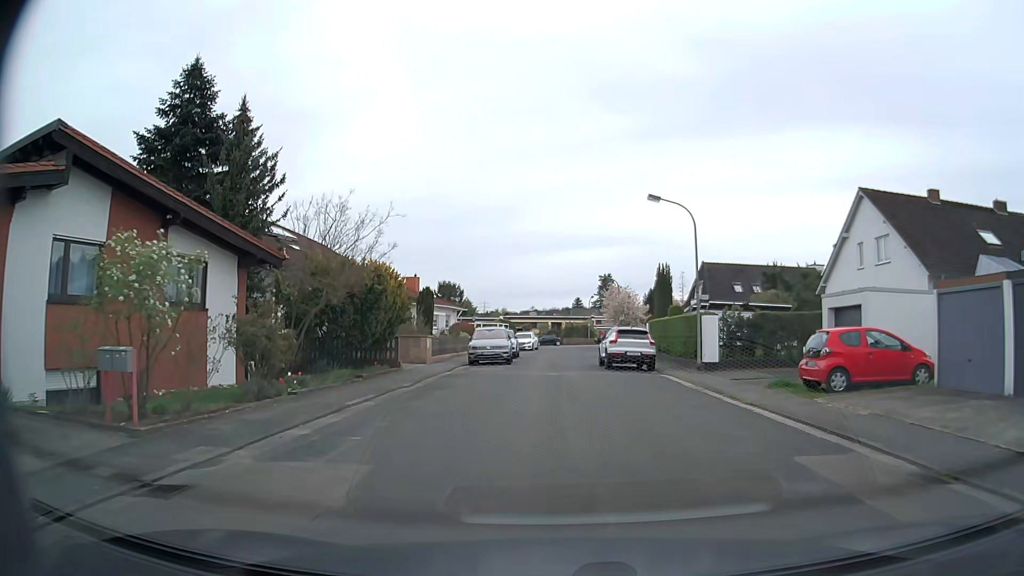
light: Day
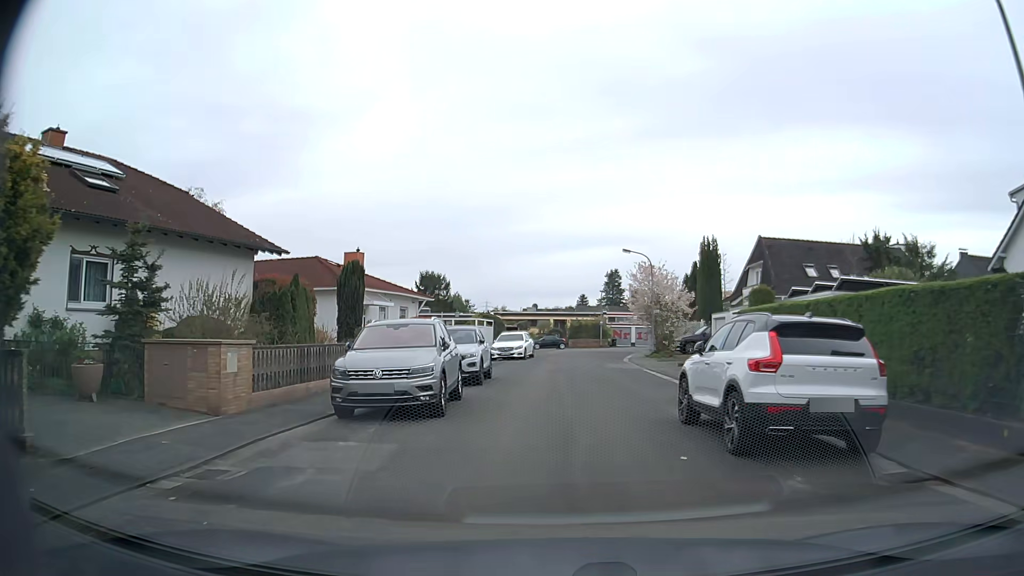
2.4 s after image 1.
(+0.1, +18.2) m; +1°
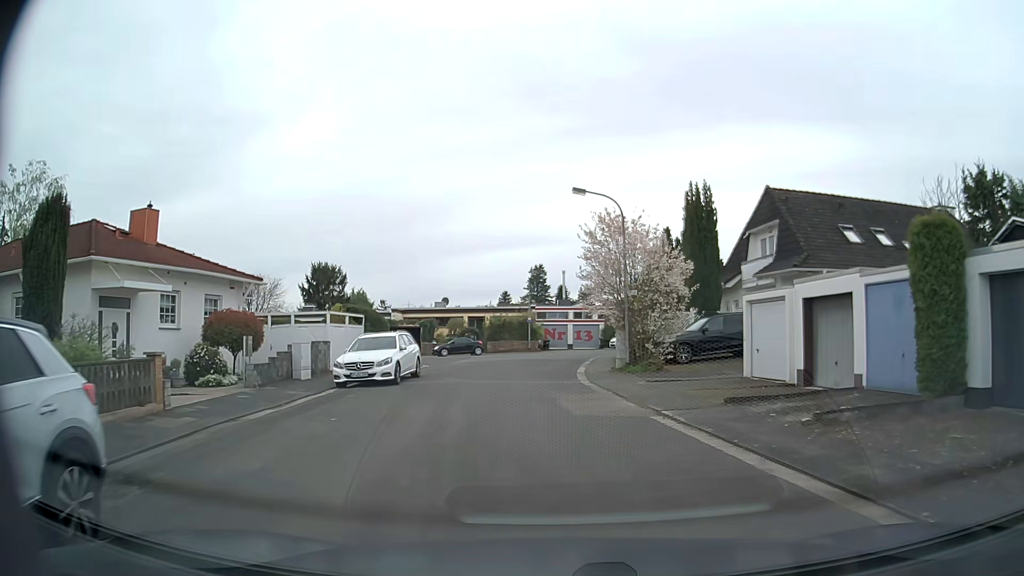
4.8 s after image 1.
(+0.4, +16.6) m; +6°
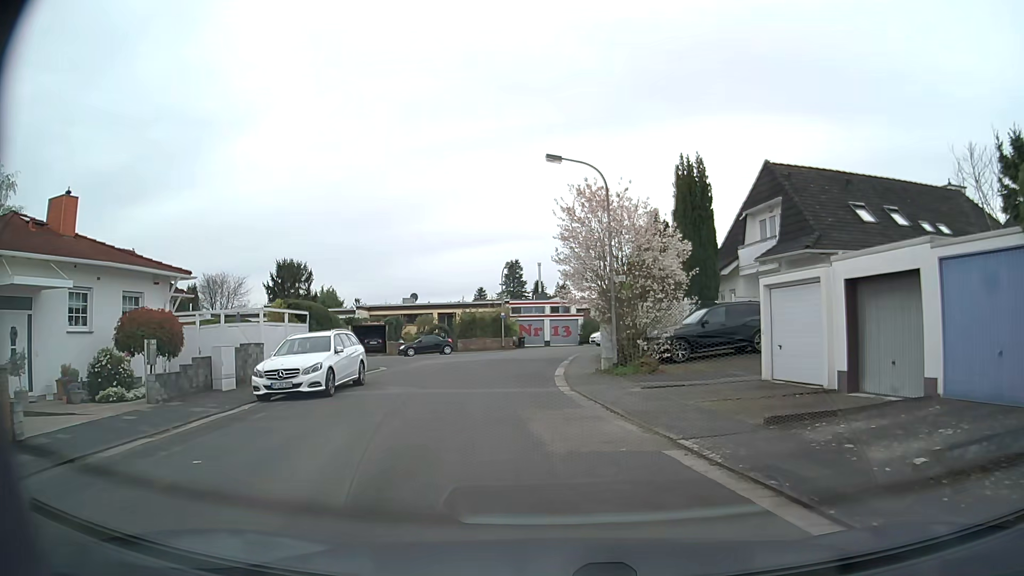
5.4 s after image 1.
(+0.1, +3.9) m; +2°
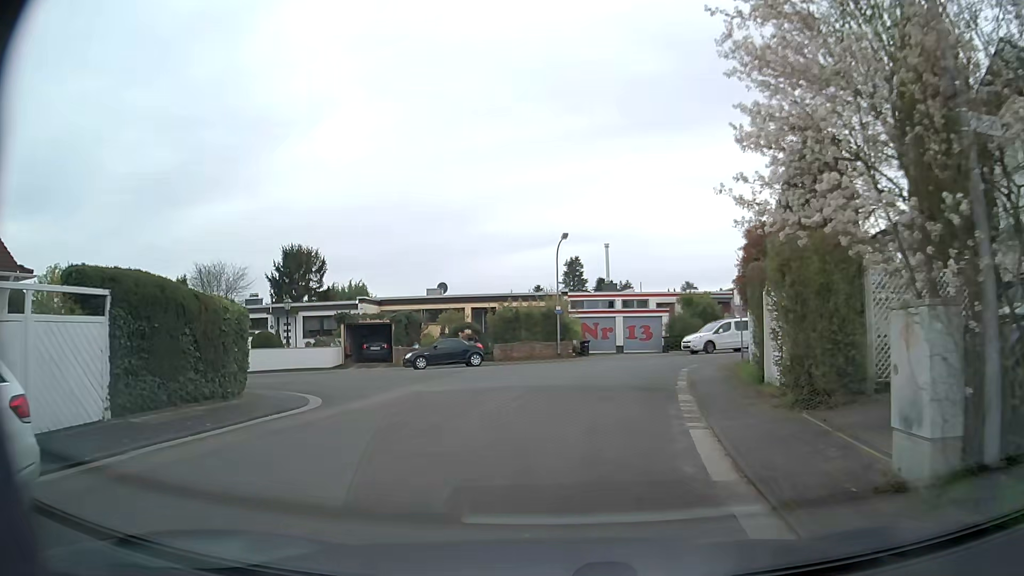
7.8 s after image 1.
(-0.8, +14.8) m; -5°
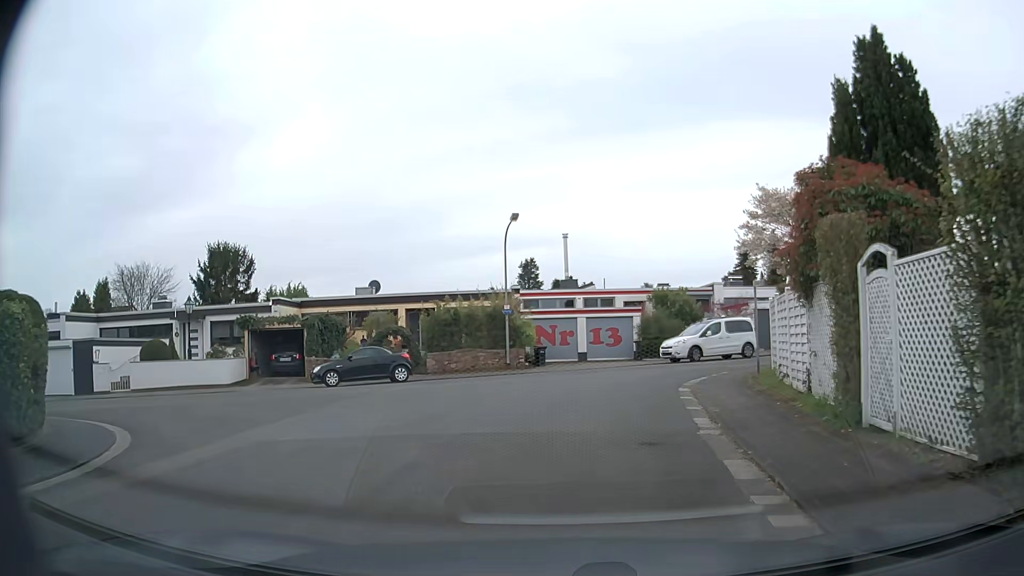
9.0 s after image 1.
(+0.2, +6.8) m; +3°
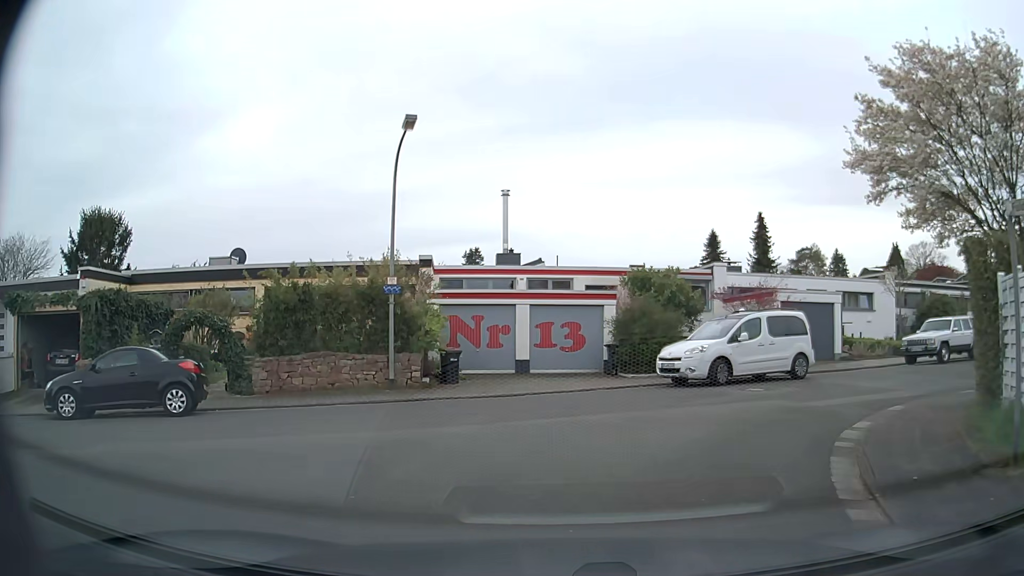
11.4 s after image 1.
(+0.4, +12.2) m; +5°
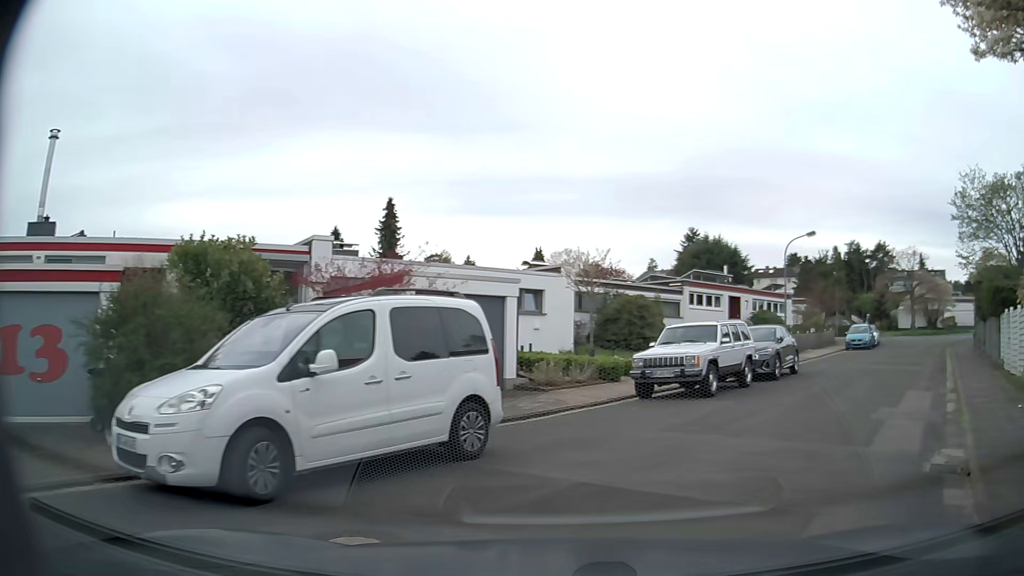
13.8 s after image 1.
(+2.1, +10.3) m; +30°
(+3, +9) (+9, +17) (+15, +25) (+21, +34) (+27, +41) (+35, +48) (+42, +55) (+50, +61) (+58, +66) (+67, +71) m
